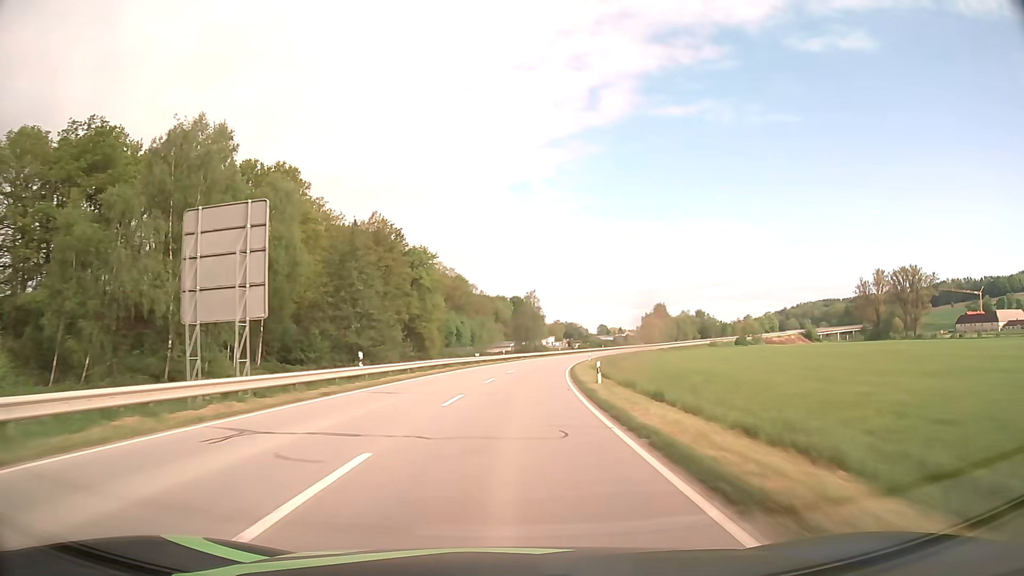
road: secondary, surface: asphalt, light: Day
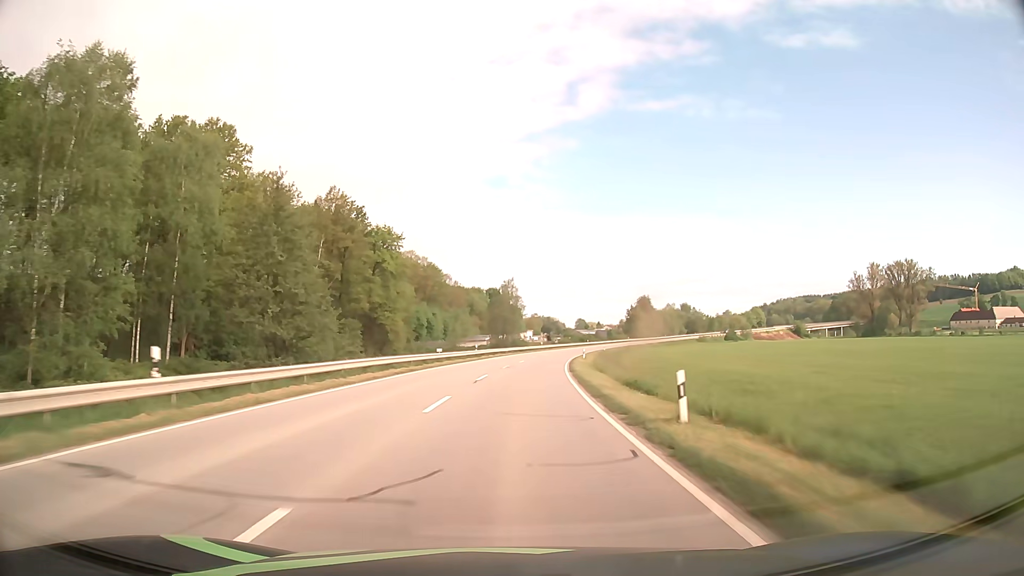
(+0.3, +15.1) m; +2°
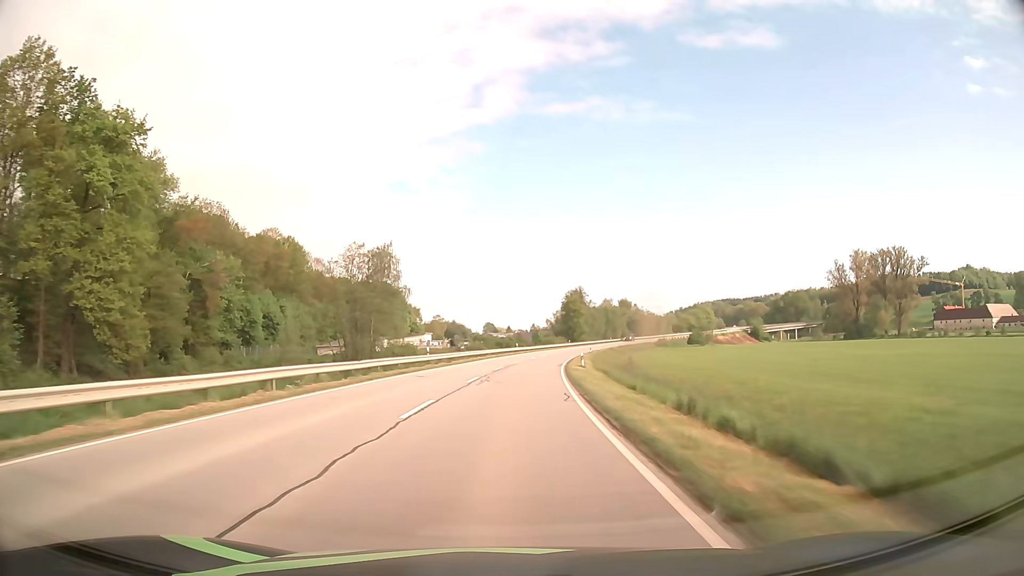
(+4.5, +61.4) m; +8°
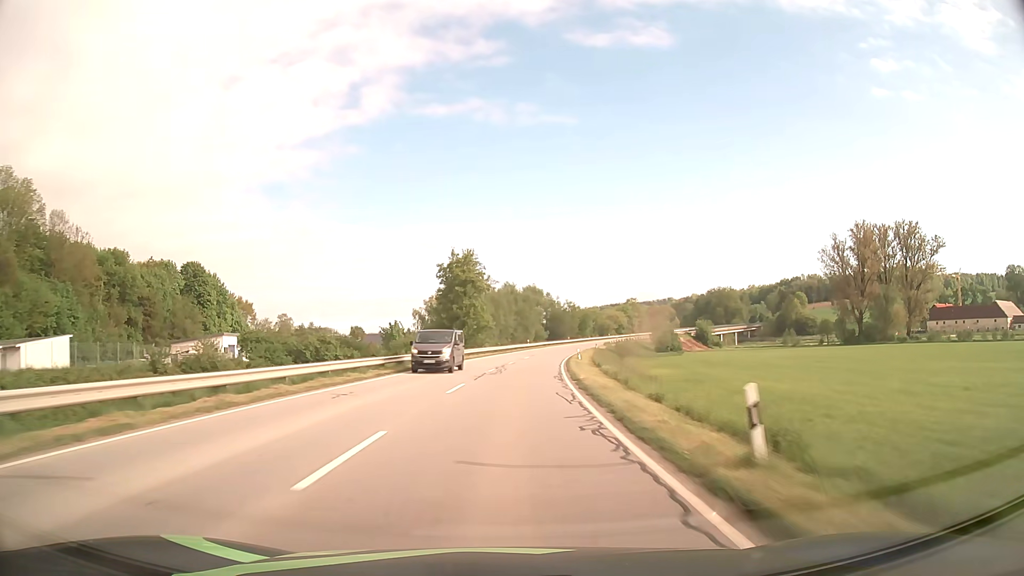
(+6.6, +78.0) m; +10°
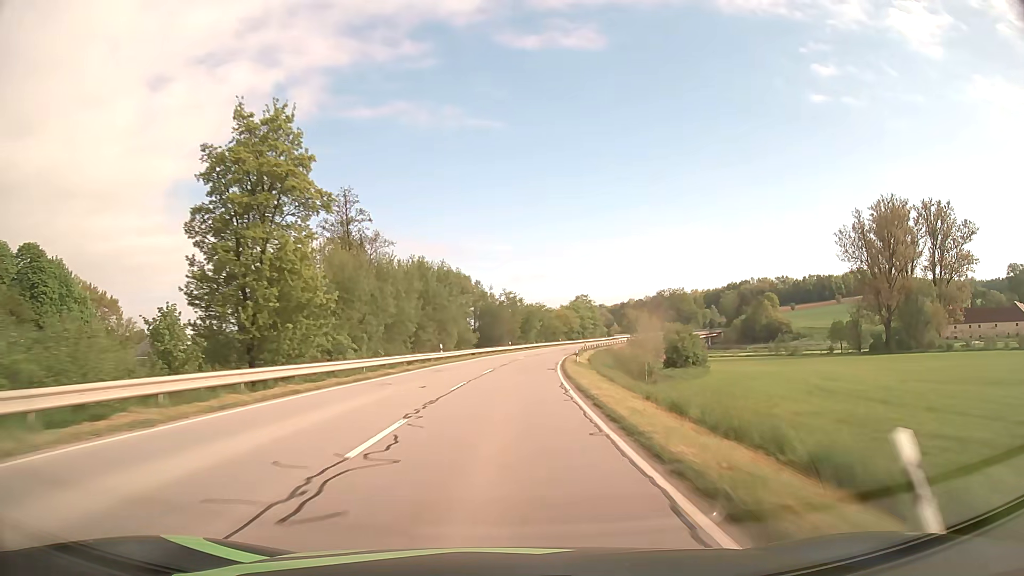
(+2.5, +46.6) m; +6°
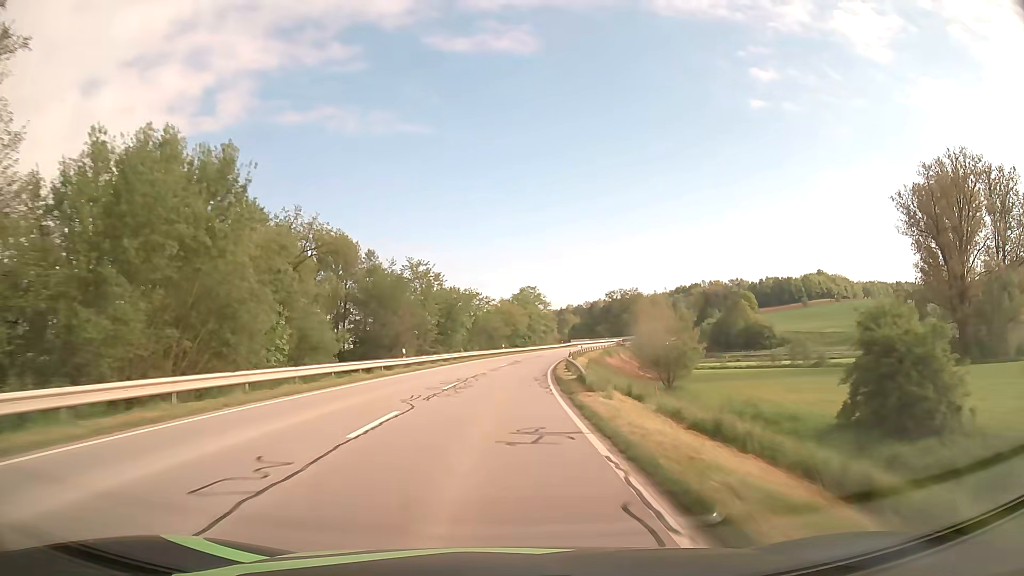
(+2.5, +46.2) m; +6°
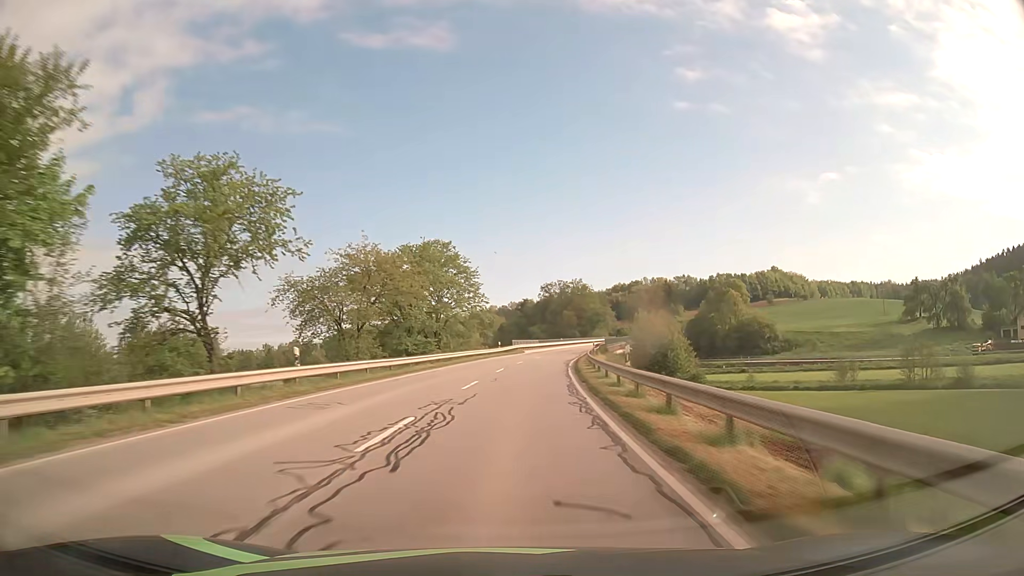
(+3.4, +61.5) m; +7°
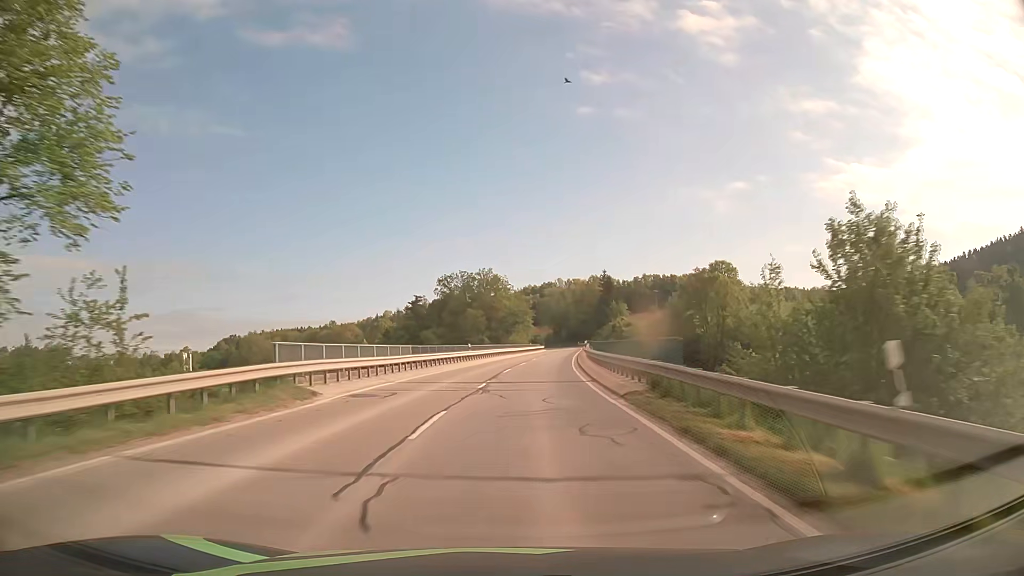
(+4.3, +60.8) m; +8°
(0, +10) (+1, +20) (+1, +30) (+2, +40) (+3, +50) (+4, +60) (+5, +70) (+7, +80) (+8, +90) (+9, +99) m
